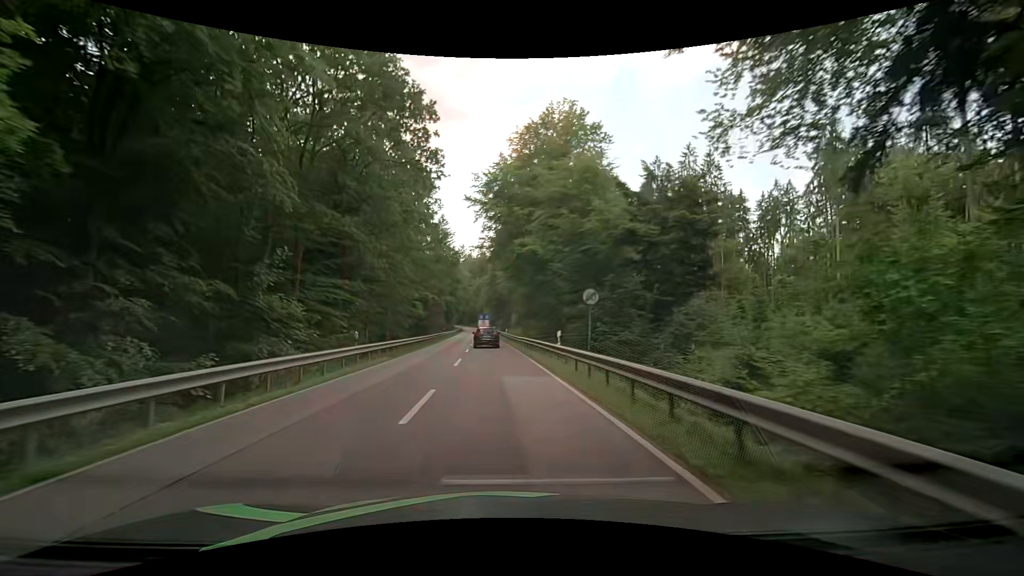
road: secondary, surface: asphalt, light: Day
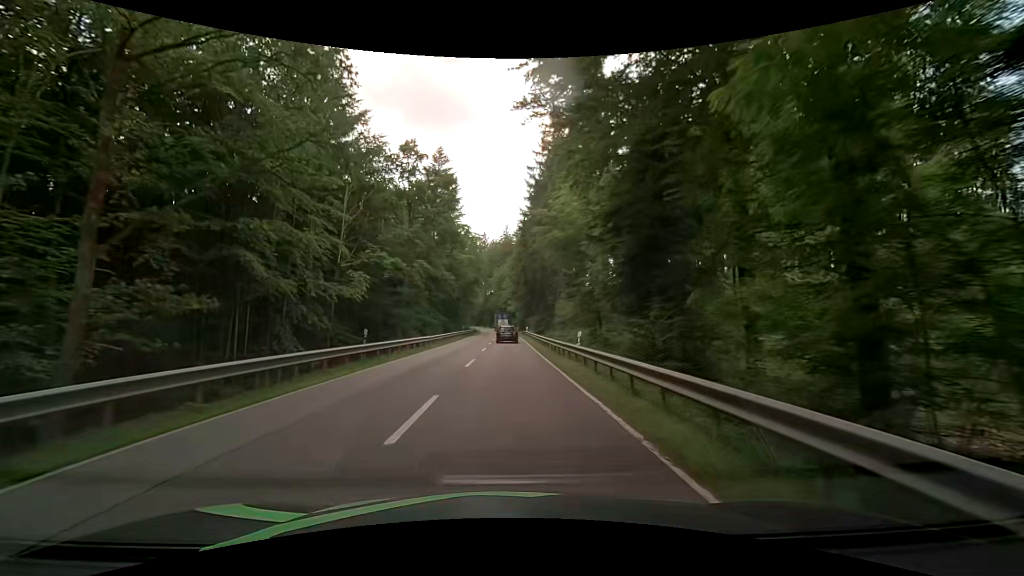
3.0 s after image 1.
(-1.6, +45.5) m; -3°
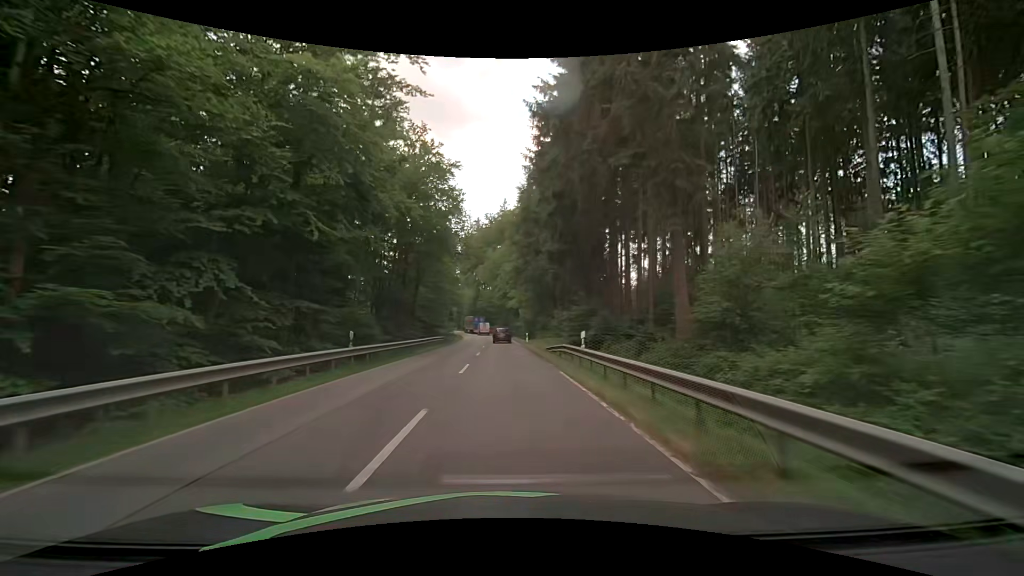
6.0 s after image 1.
(+0.2, +45.5) m; +1°
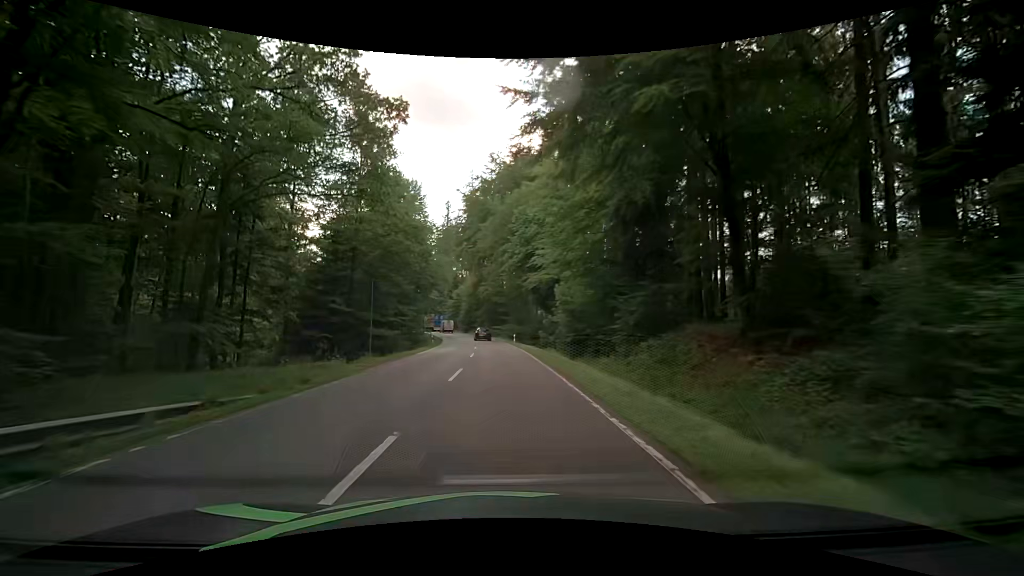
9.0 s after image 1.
(-0.7, +45.6) m; -1°
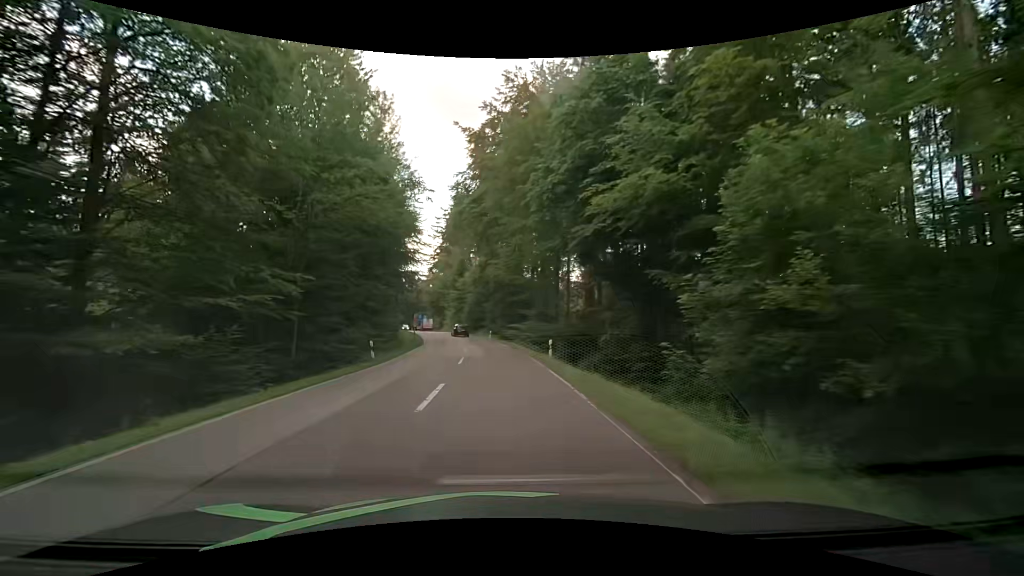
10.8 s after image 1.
(-1.0, +27.3) m; -3°
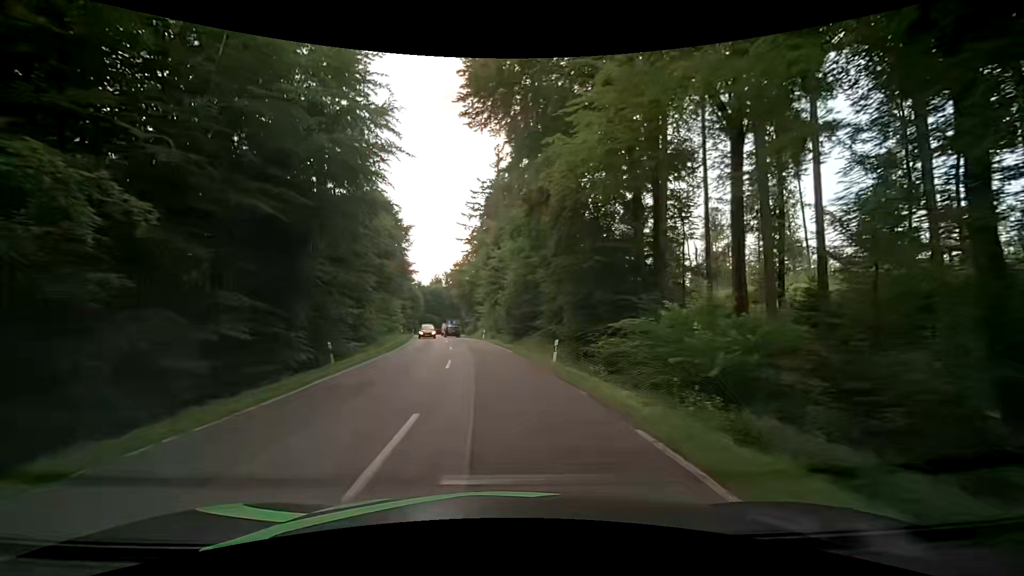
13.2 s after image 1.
(-1.7, +36.4) m; -6°
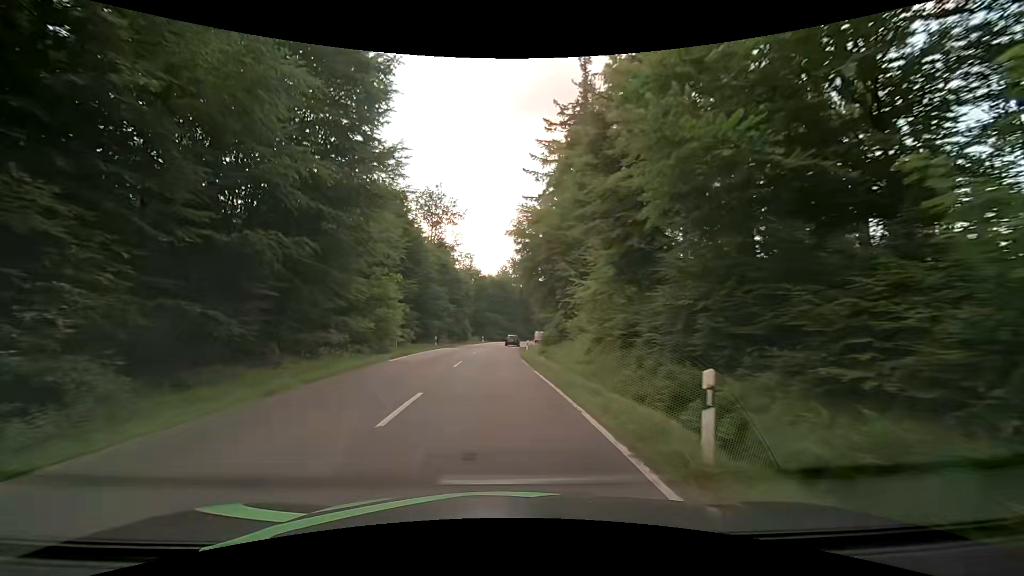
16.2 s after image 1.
(-3.3, +45.3) m; -8°
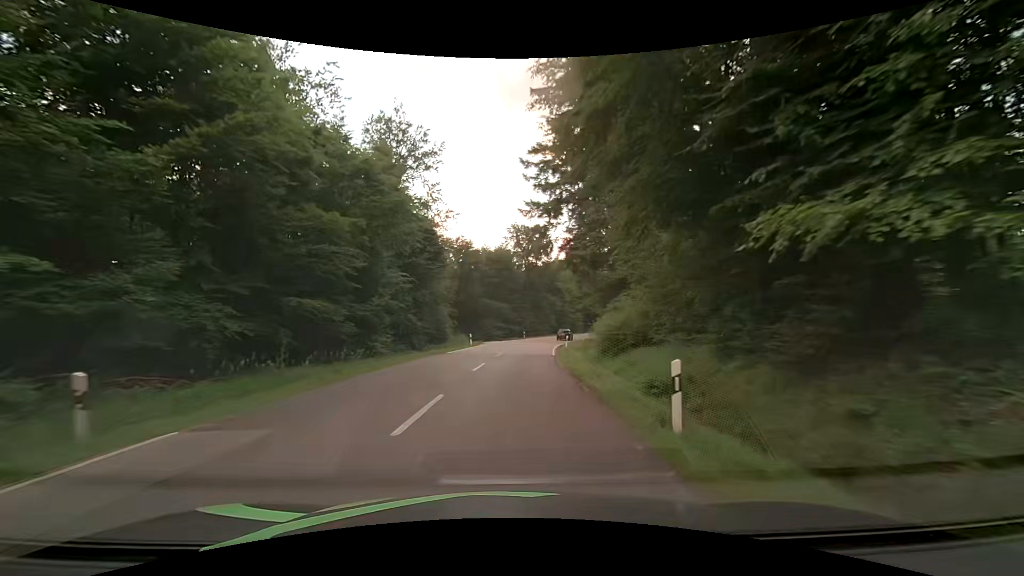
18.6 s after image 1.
(-0.4, +36.8) m; -1°
(0, +10) (+1, +20) (+2, +30) (+3, +40) (+4, +50) (+6, +60) (+8, +69) (+11, +79) (+14, +89) (+17, +98) m
